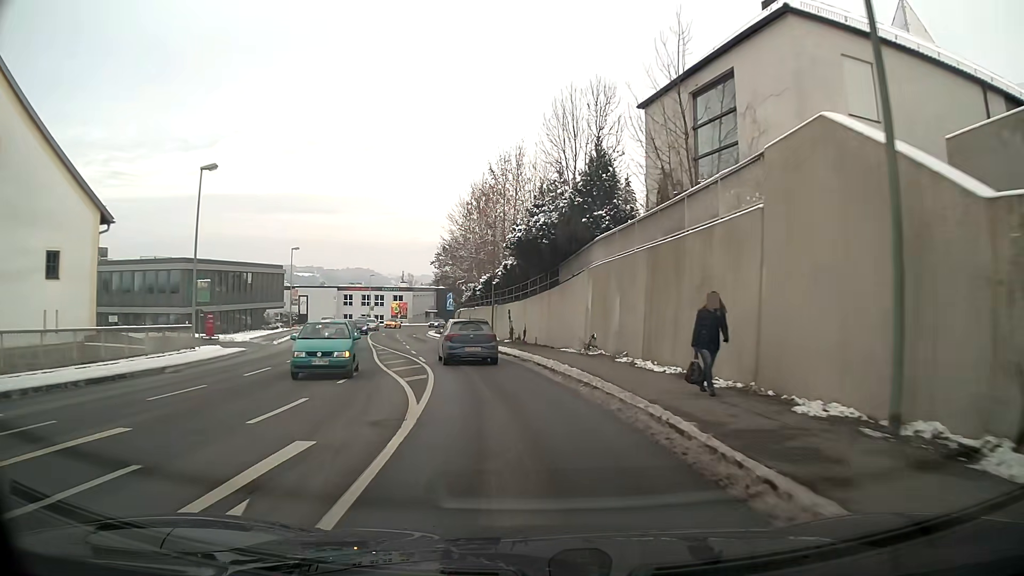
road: tertiary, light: Day
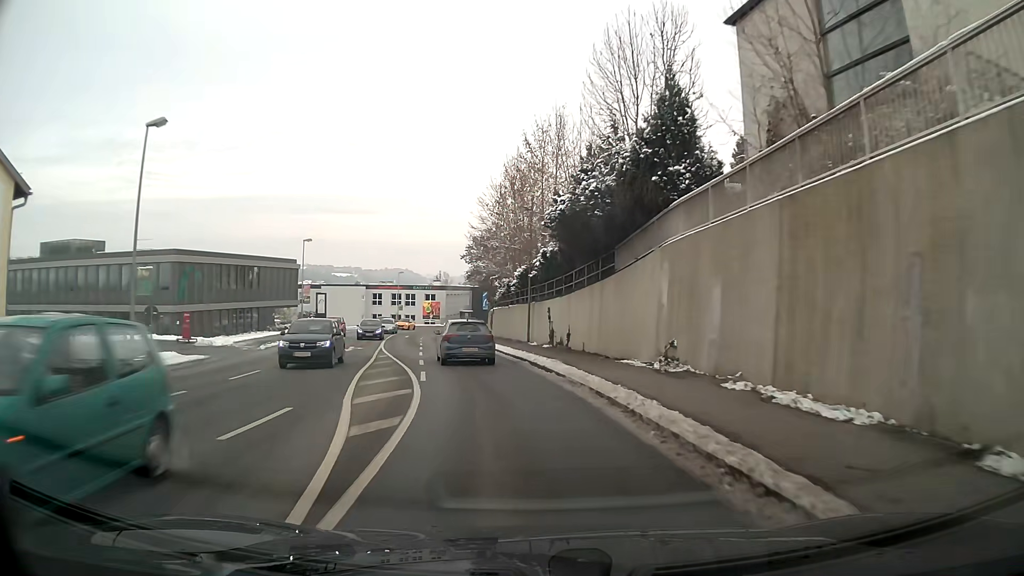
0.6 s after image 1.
(-0.2, +7.7) m; -3°
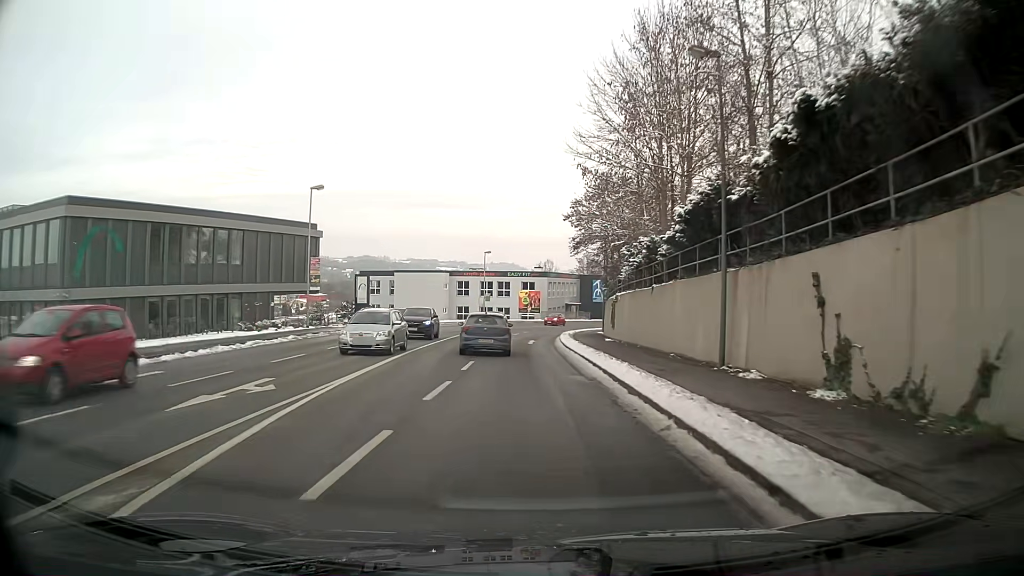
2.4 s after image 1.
(-1.8, +22.9) m; -8°
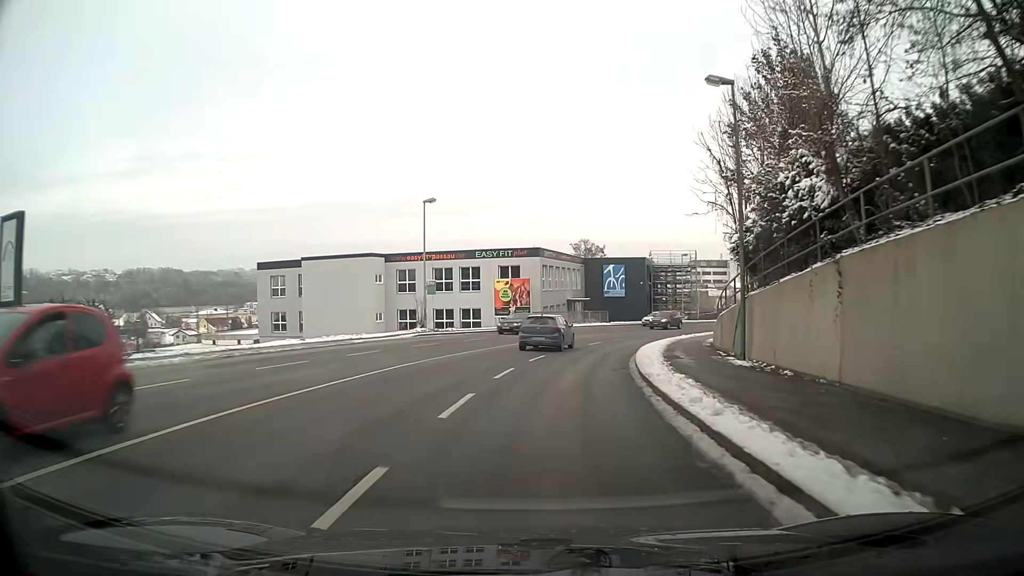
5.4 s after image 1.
(+0.2, +37.8) m; +3°
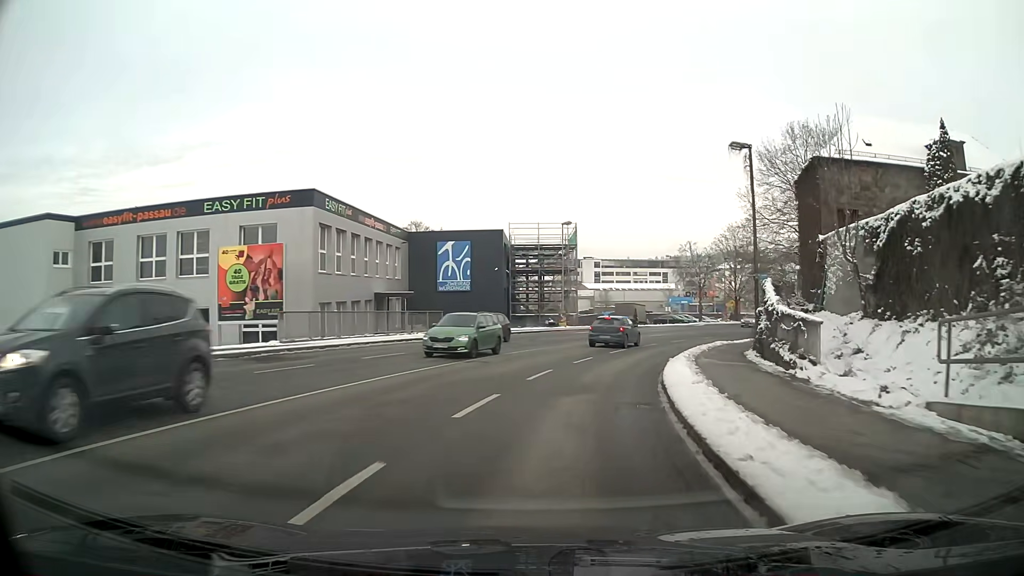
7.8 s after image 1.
(+3.3, +29.1) m; +15°
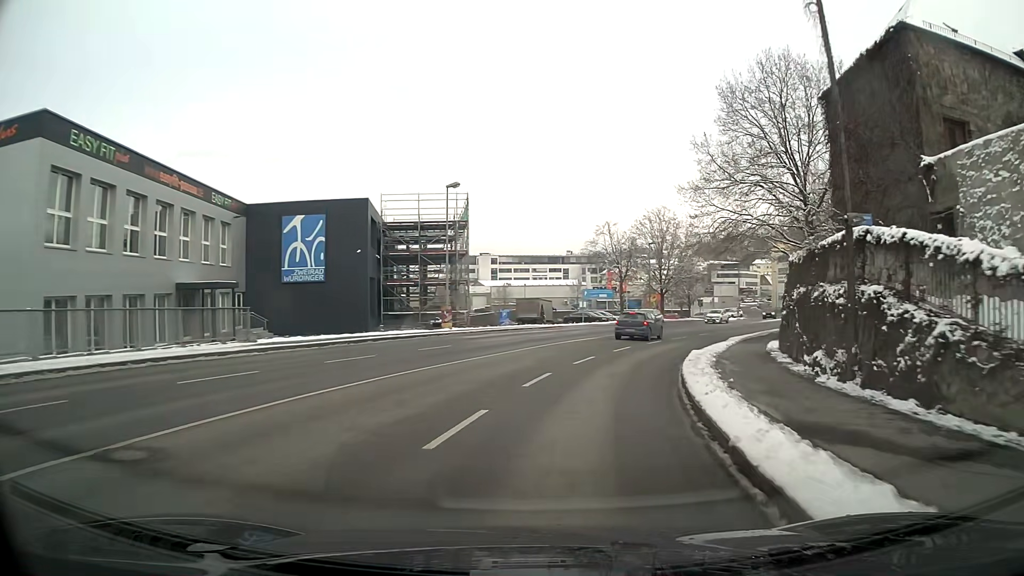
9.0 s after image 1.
(+1.0, +14.1) m; +9°
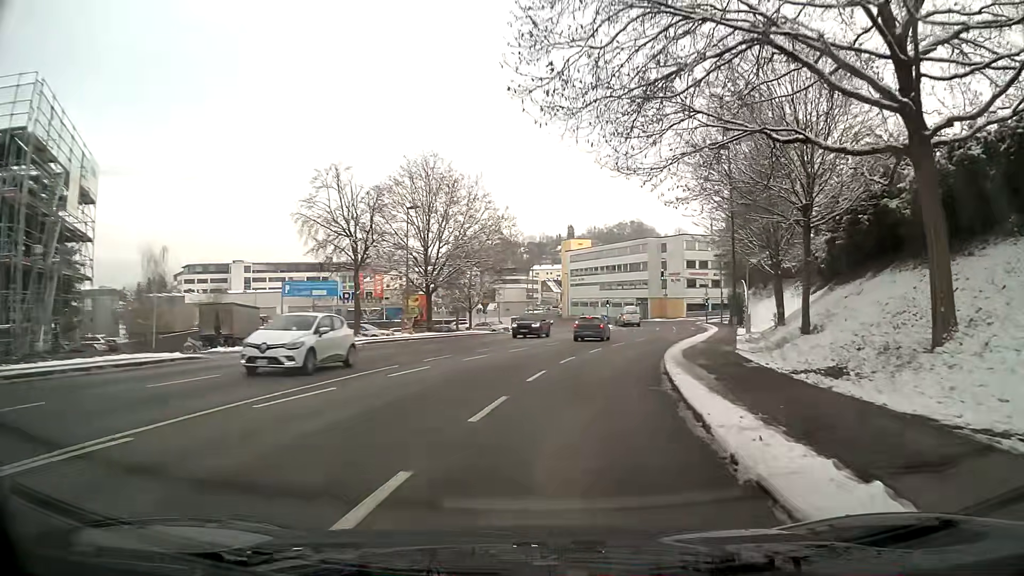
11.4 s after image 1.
(+4.7, +27.1) m; +19°
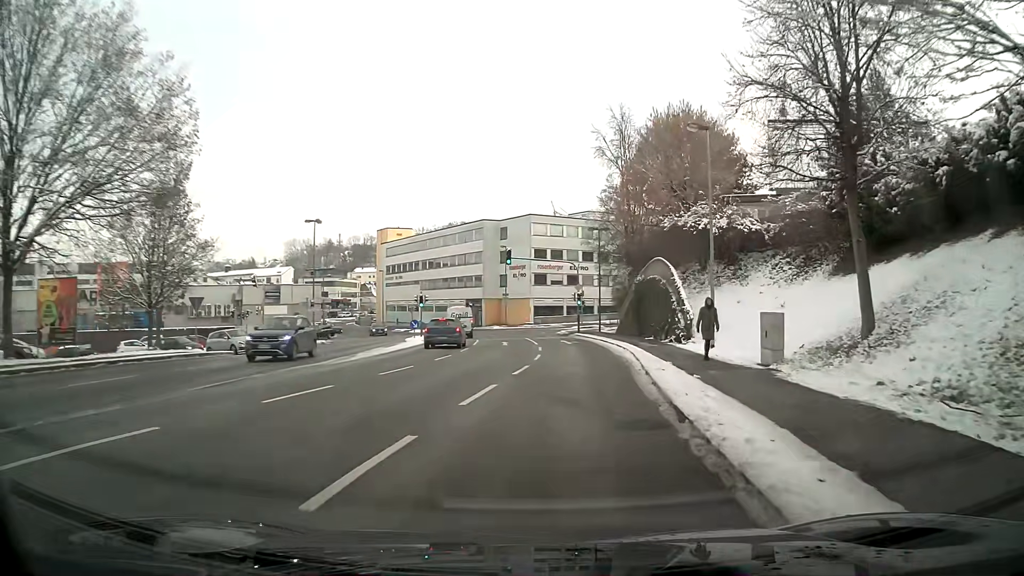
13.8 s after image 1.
(+3.5, +27.7) m; +14°
(0, +10) (+1, +20) (+1, +30) (+1, +40) (0, +50) (0, +60) (+5, +68) (+13, +74) (+22, +78) (+32, +81) m
